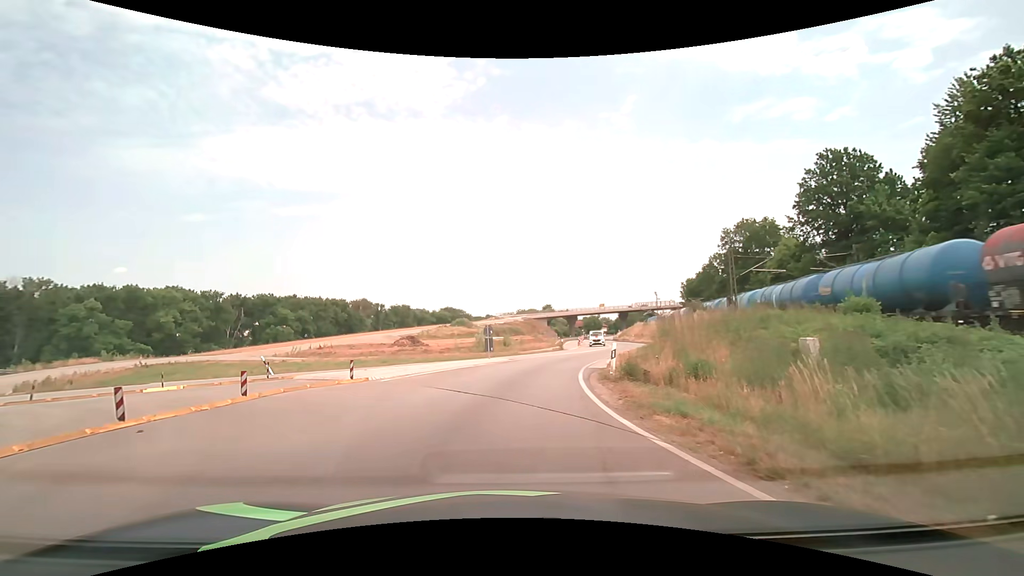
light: Day
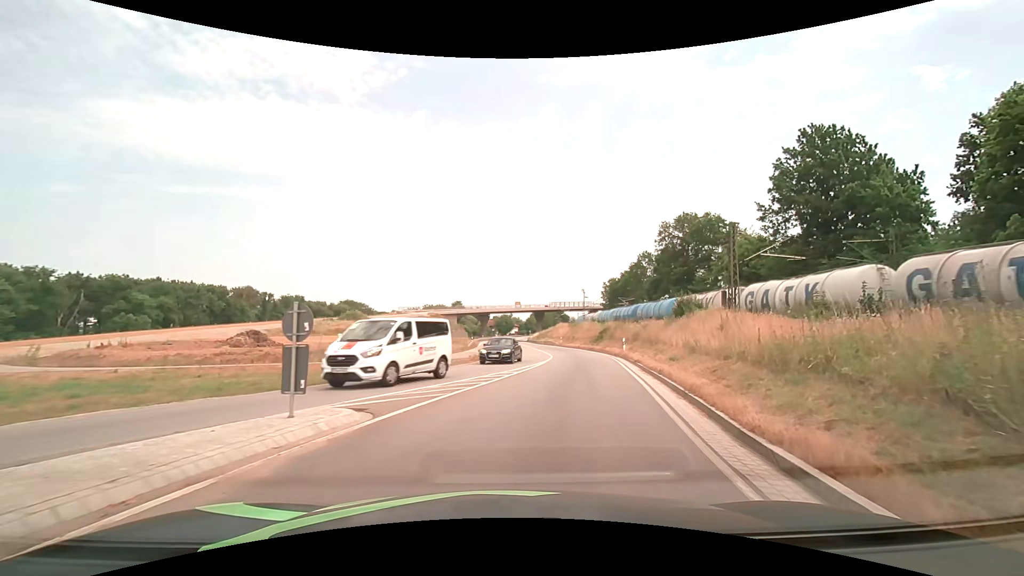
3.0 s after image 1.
(+0.3, +17.7) m; +9°
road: primary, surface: asphalt
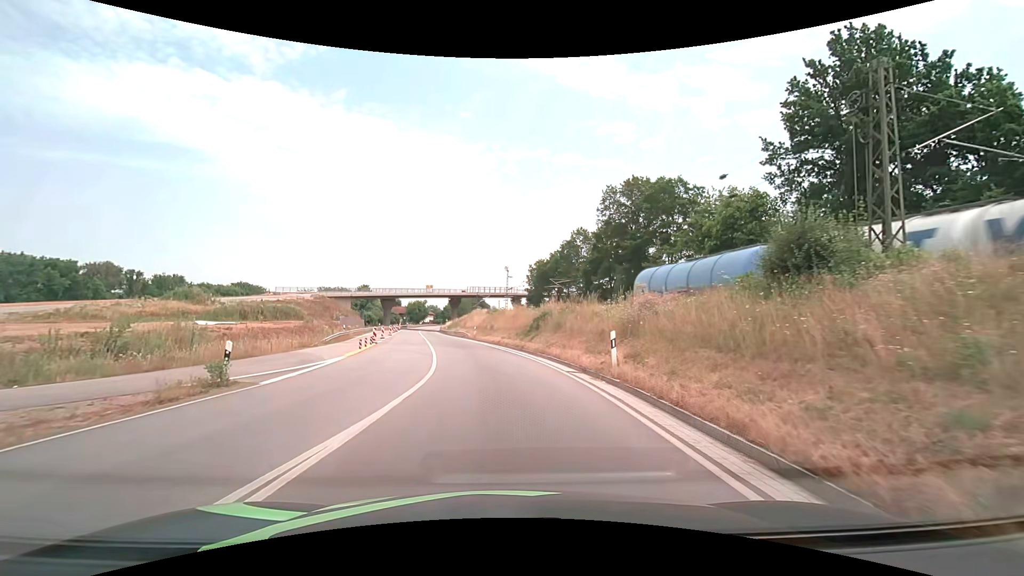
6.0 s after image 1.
(+3.1, +22.0) m; +10°
(0, +10) (-1, +20) (-2, +30) (-3, +40) (-5, +50) (-7, +59) (-9, +69) (-11, +79) (-13, +89) (-14, +99) m
